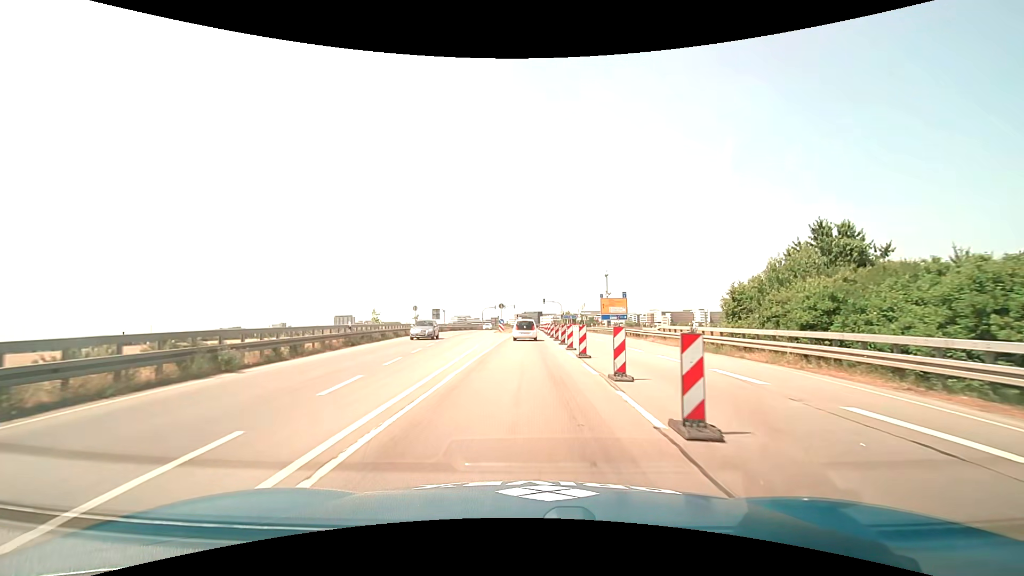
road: primary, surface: asphalt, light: Day
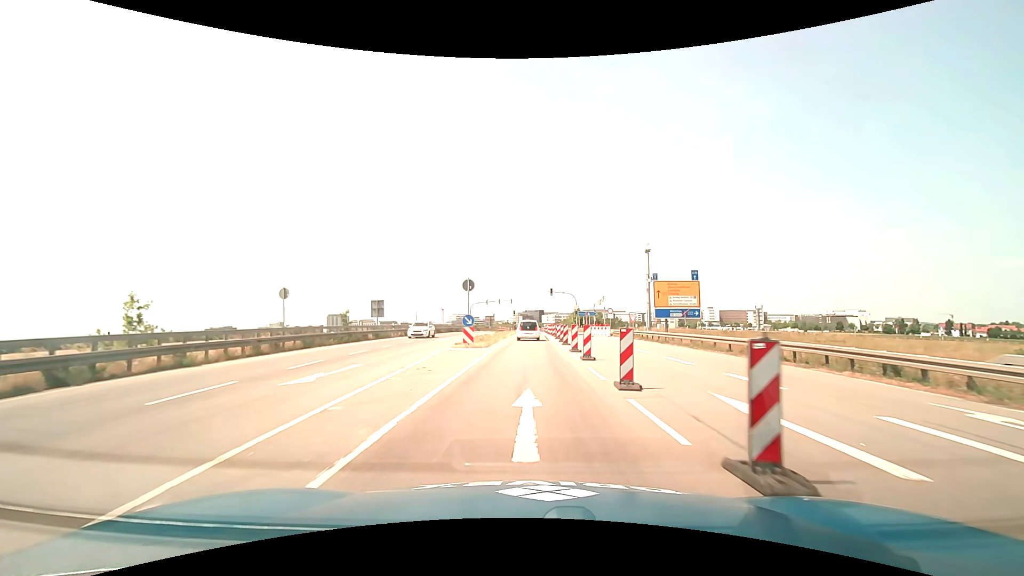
(-0.1, +30.7) m; 0°
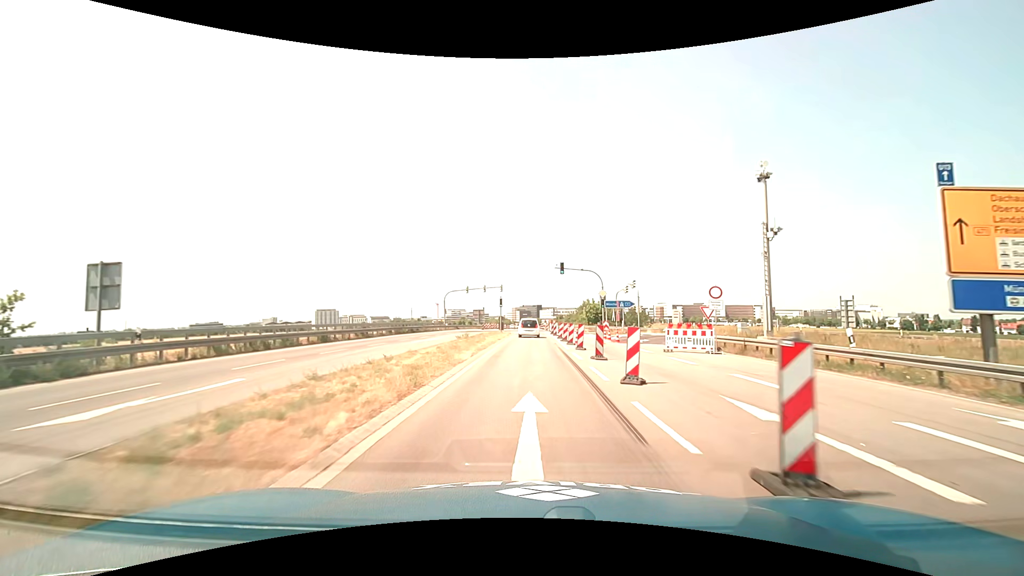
(0.0, +30.3) m; 0°
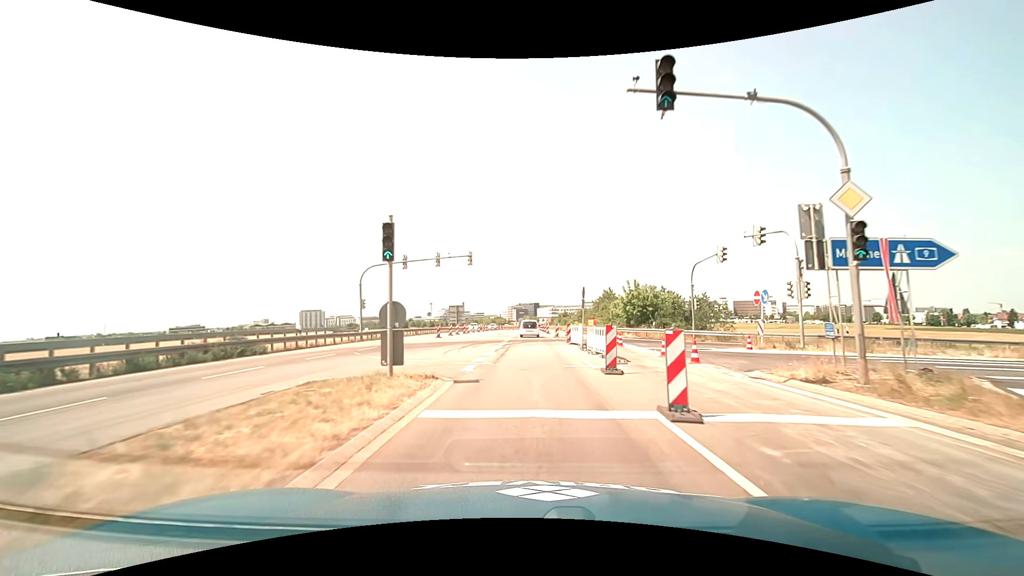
(+0.3, +37.4) m; 0°
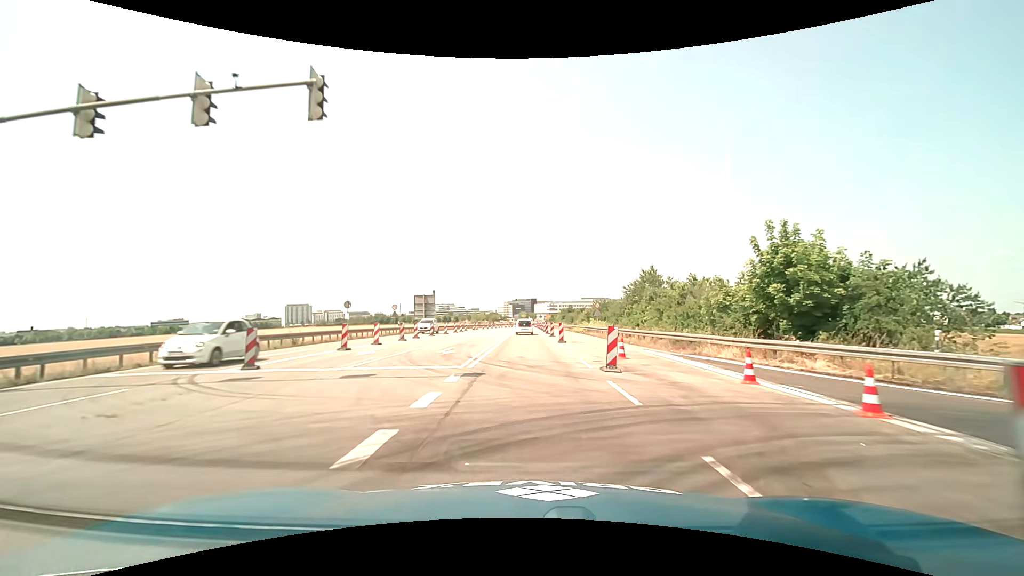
(+0.1, +29.5) m; 0°
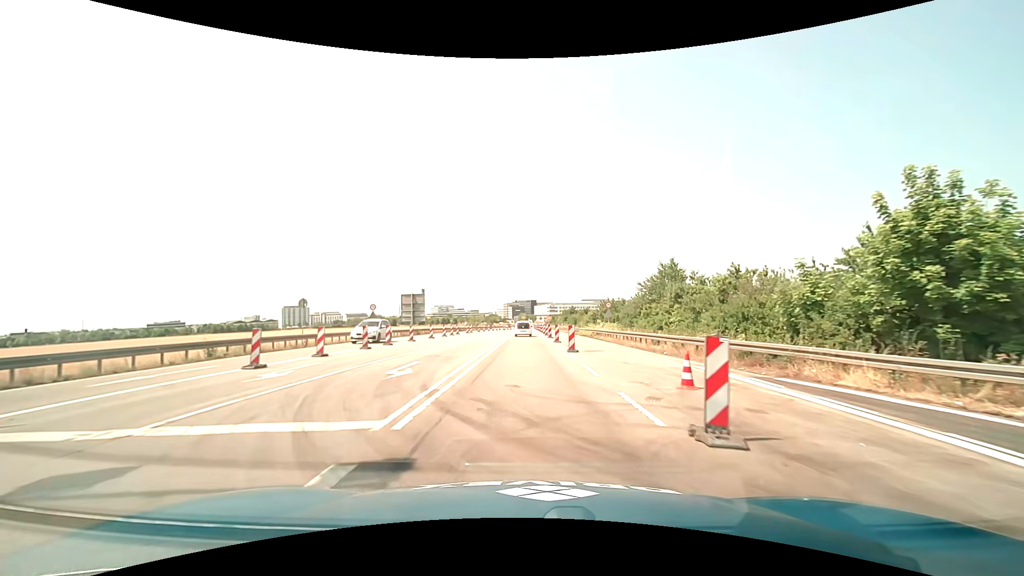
(0.0, +7.5) m; 0°
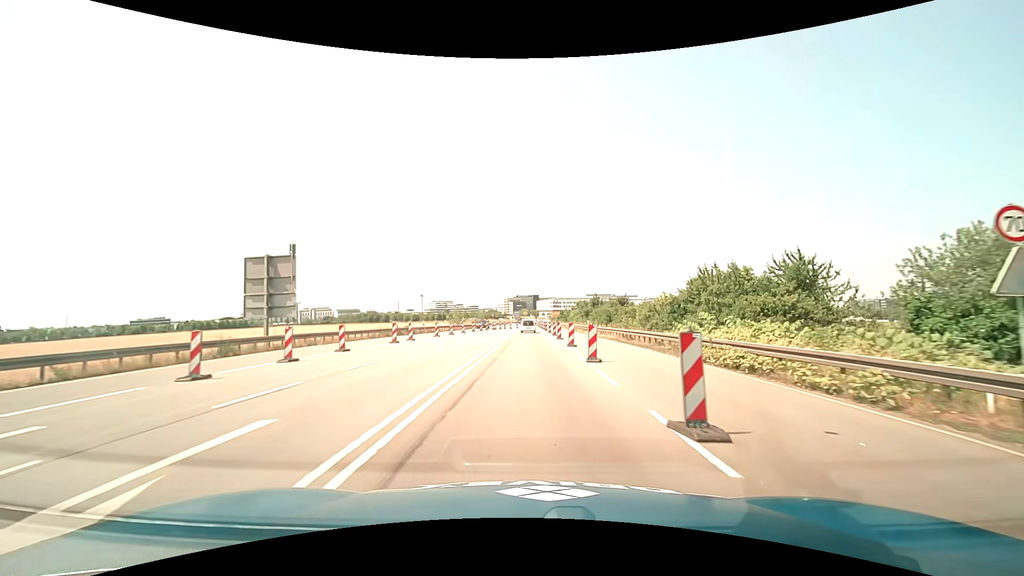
(-0.2, +38.0) m; 0°
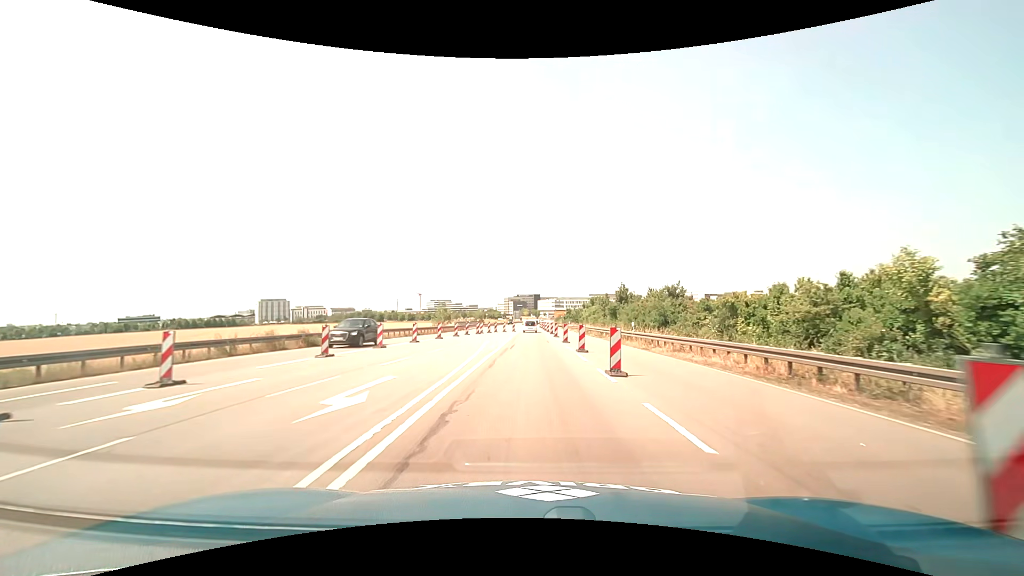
(0.0, +23.2) m; 0°
(0, +10) (0, +20) (0, +30) (0, +40) (0, +50) (+1, +60) (+1, +70) (+1, +80) (0, +90) (0, +100) m
